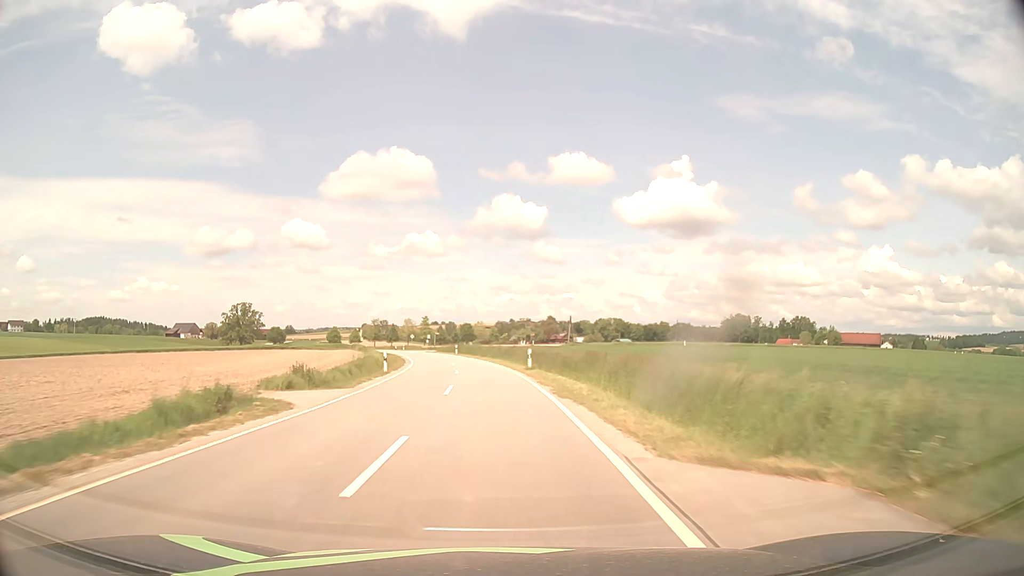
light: Day
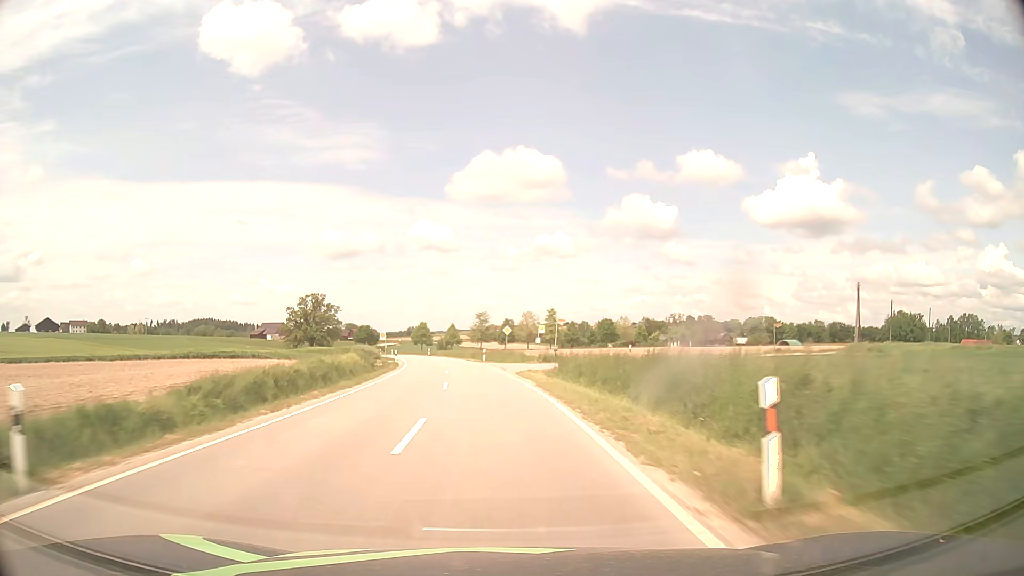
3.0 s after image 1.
(-6.7, +70.4) m; -11°
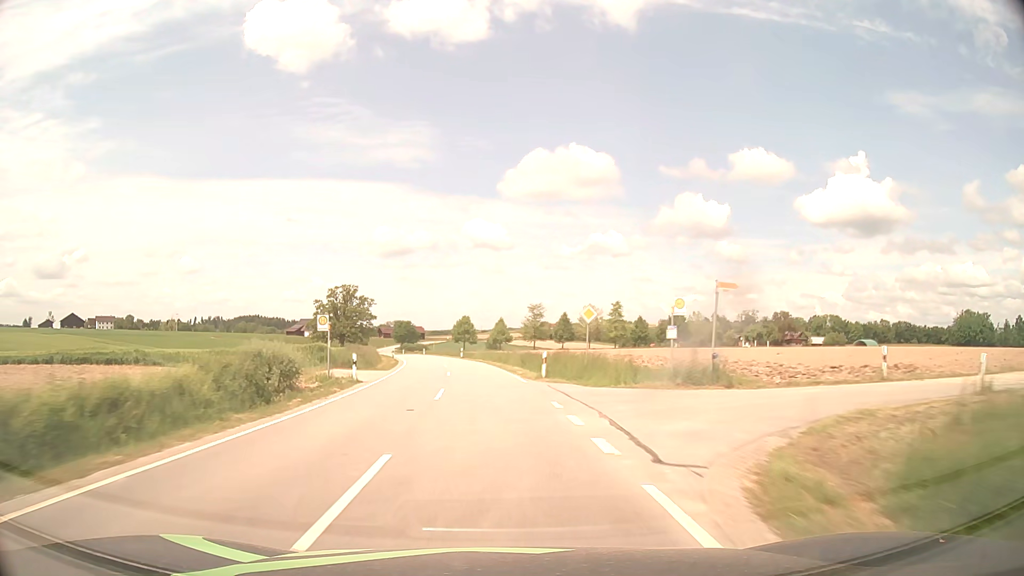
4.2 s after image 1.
(-1.1, +28.3) m; -5°
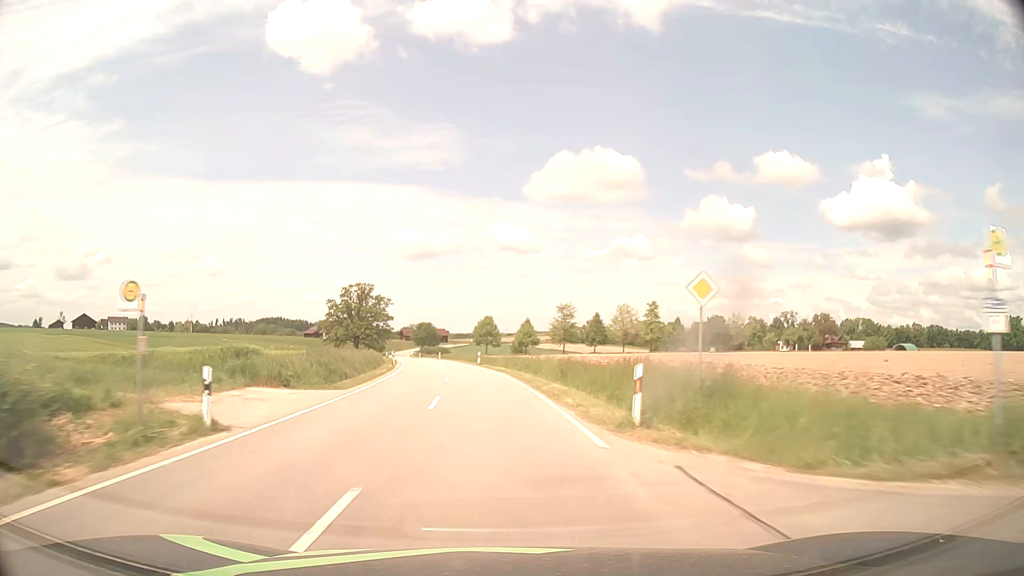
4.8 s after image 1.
(-0.2, +14.2) m; -2°
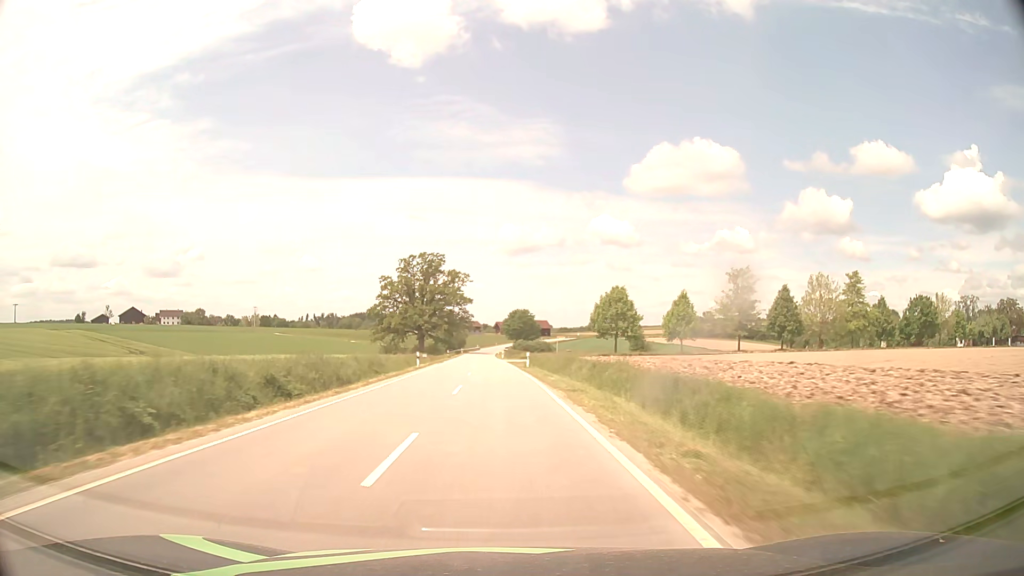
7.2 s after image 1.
(-4.5, +56.7) m; -9°
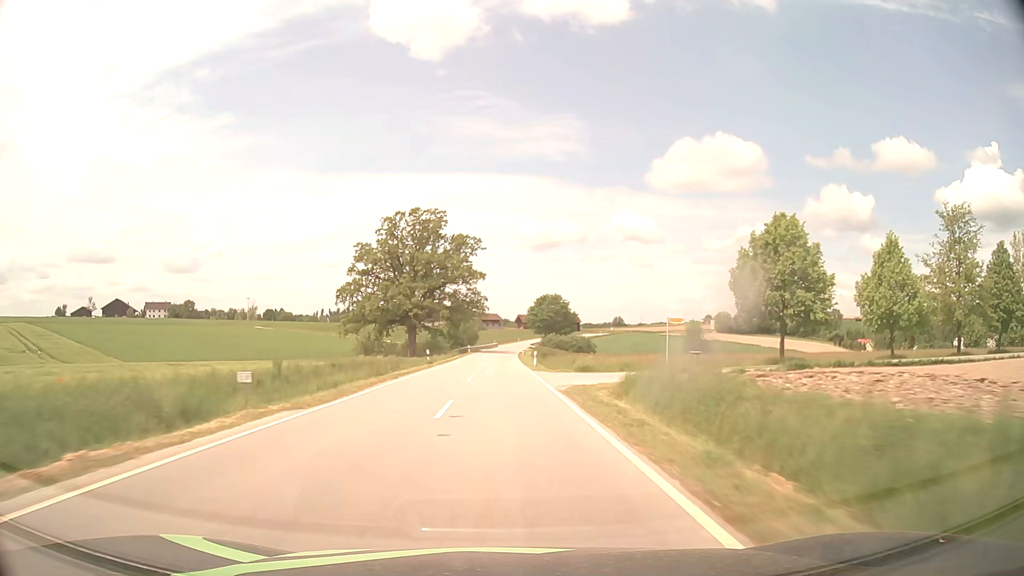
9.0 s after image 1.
(-1.0, +42.8) m; -2°
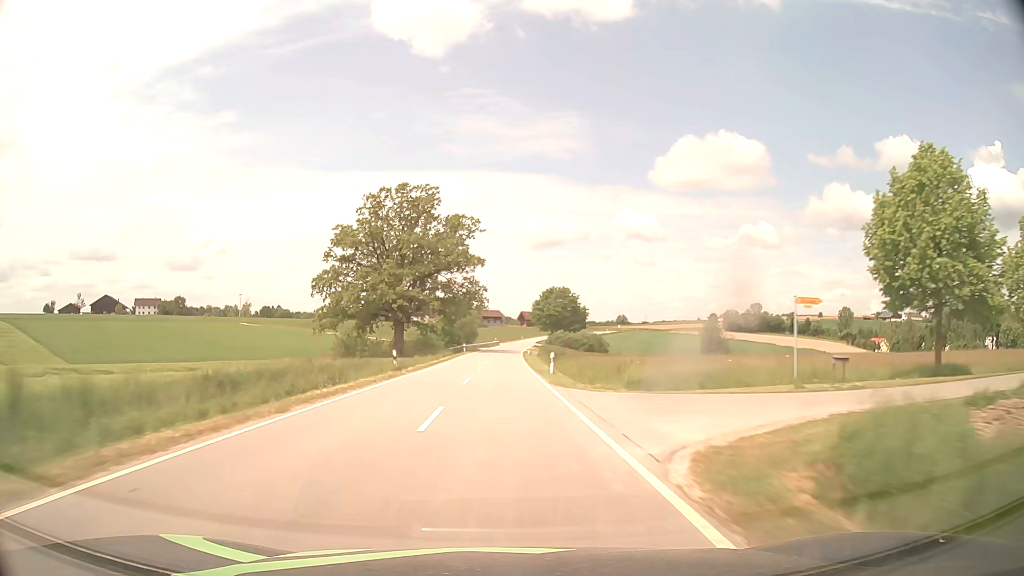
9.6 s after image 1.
(0.0, +14.3) m; 0°
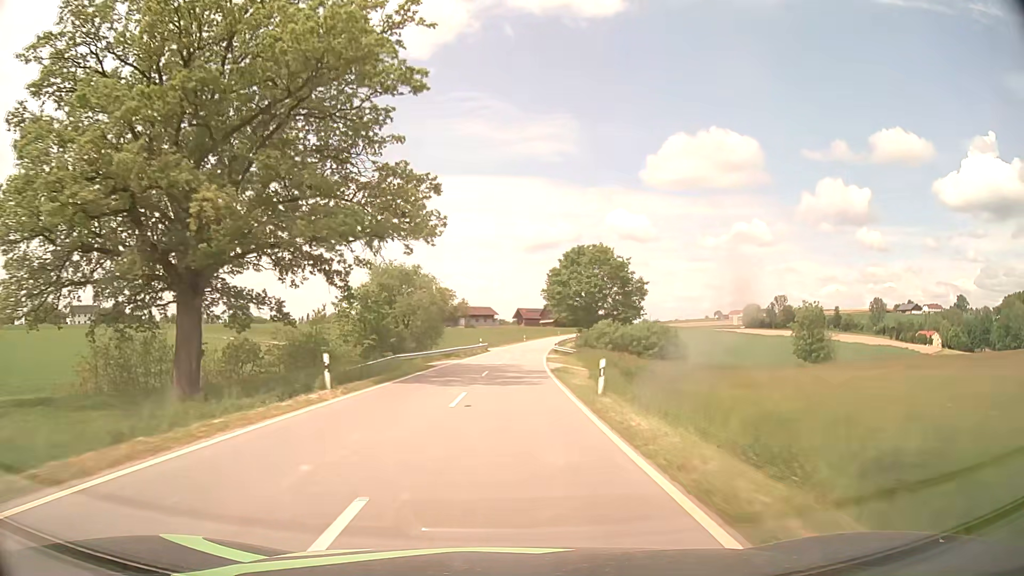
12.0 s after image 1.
(-0.1, +57.1) m; 0°
(0, +10) (0, +20) (0, +30) (+1, +40) (+1, +50) (+2, +60) (+3, +70) (+4, +80) (+5, +90) (+6, +100) m
